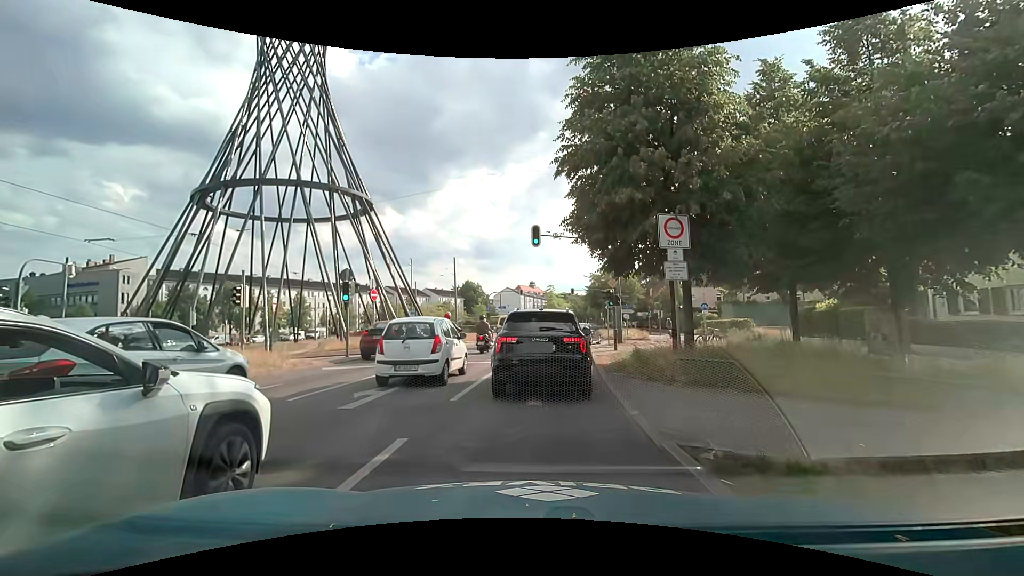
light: Day
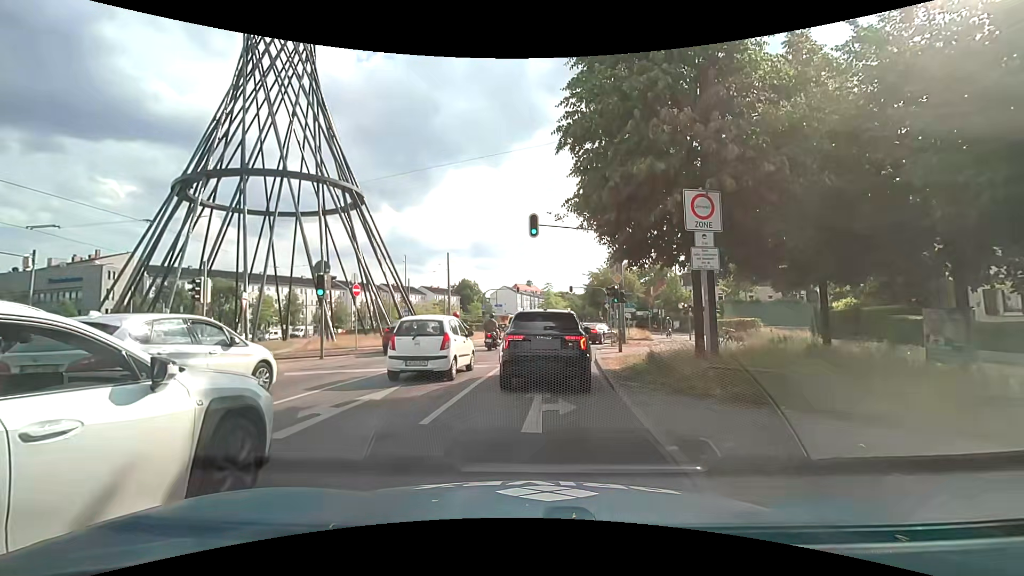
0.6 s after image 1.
(-0.1, +2.4) m; -1°
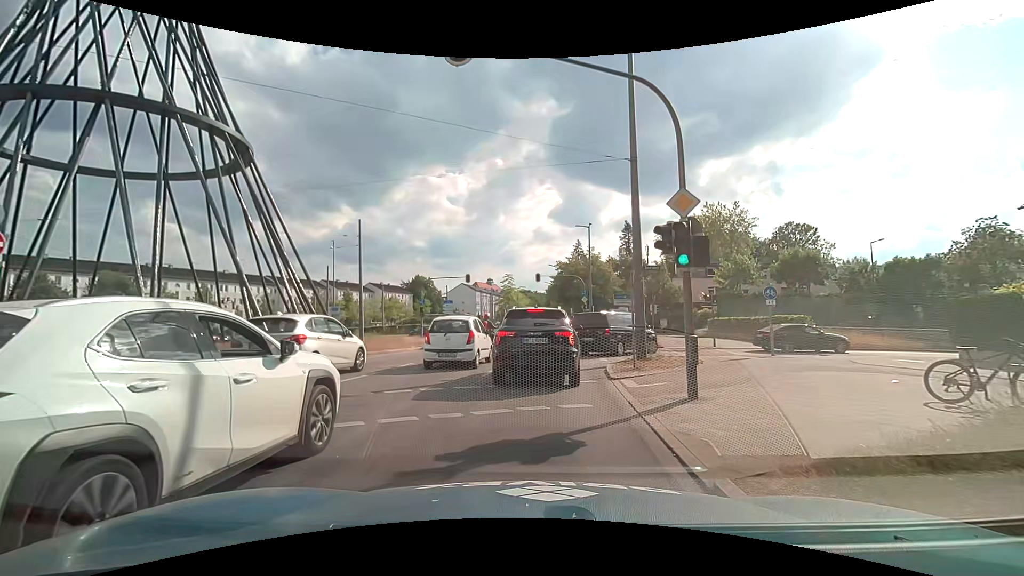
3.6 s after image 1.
(+0.4, +14.7) m; +5°
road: primary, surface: asphalt
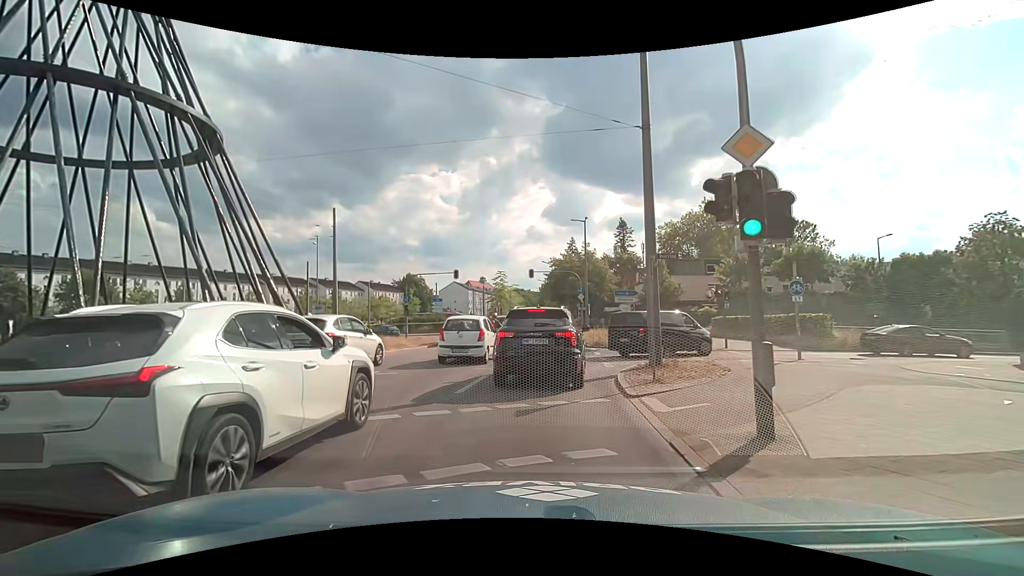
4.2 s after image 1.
(0.0, +2.9) m; 0°
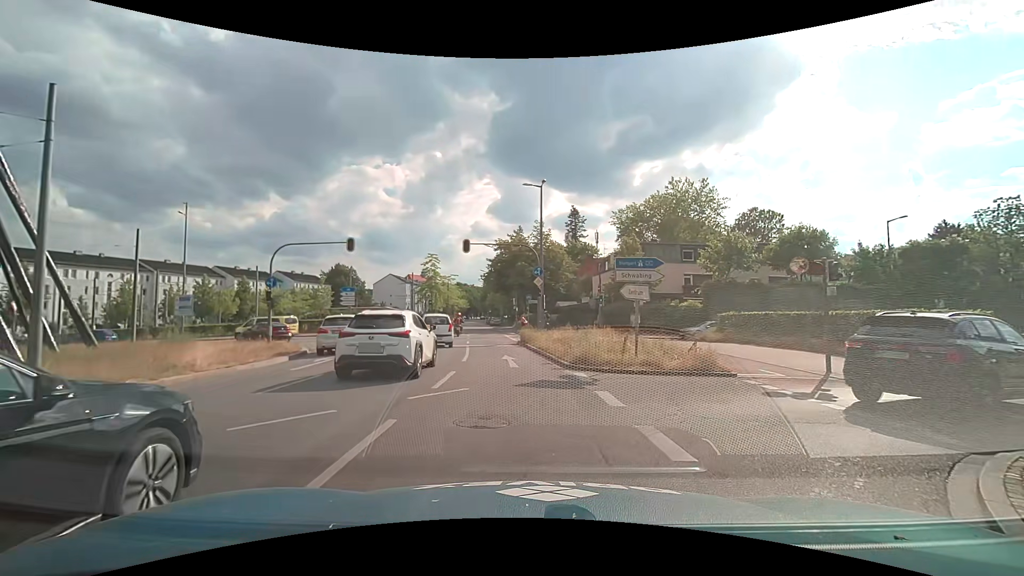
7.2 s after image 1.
(+0.3, +13.7) m; +8°
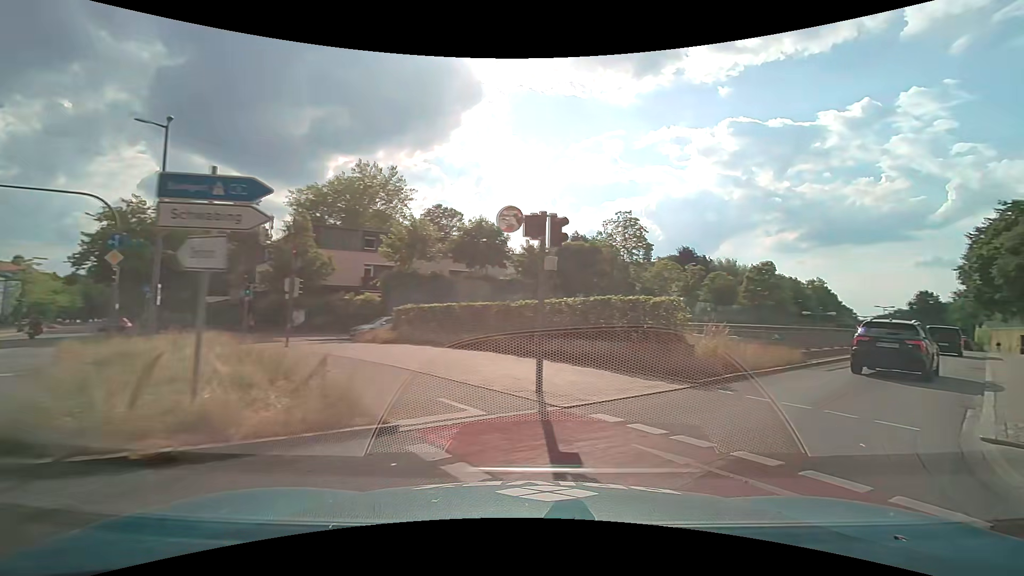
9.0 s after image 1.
(+1.8, +7.5) m; +35°
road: trunk_link
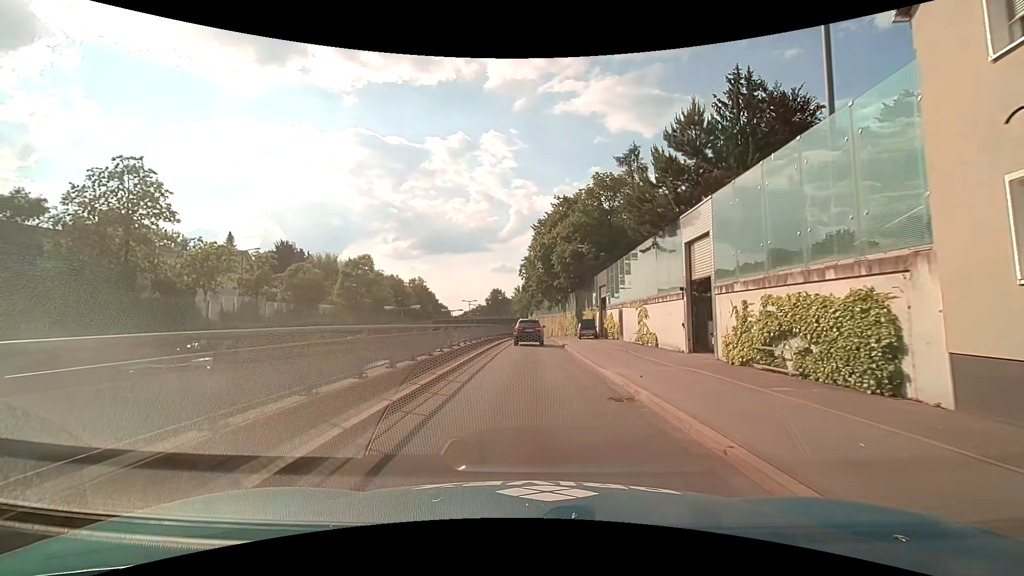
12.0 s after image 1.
(+9.8, +17.3) m; +38°
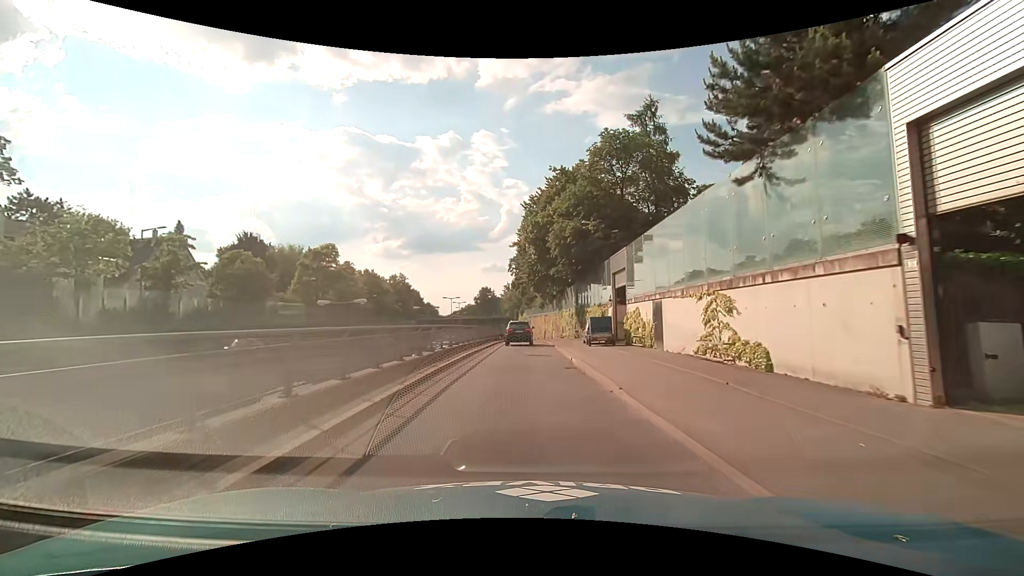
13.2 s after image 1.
(+0.3, +12.3) m; +2°
(0, +10) (0, +20) (0, +30) (0, +40) (0, +50) (-1, +60) (-1, +70) (-2, +80) (-2, +90) (-3, +100) m
